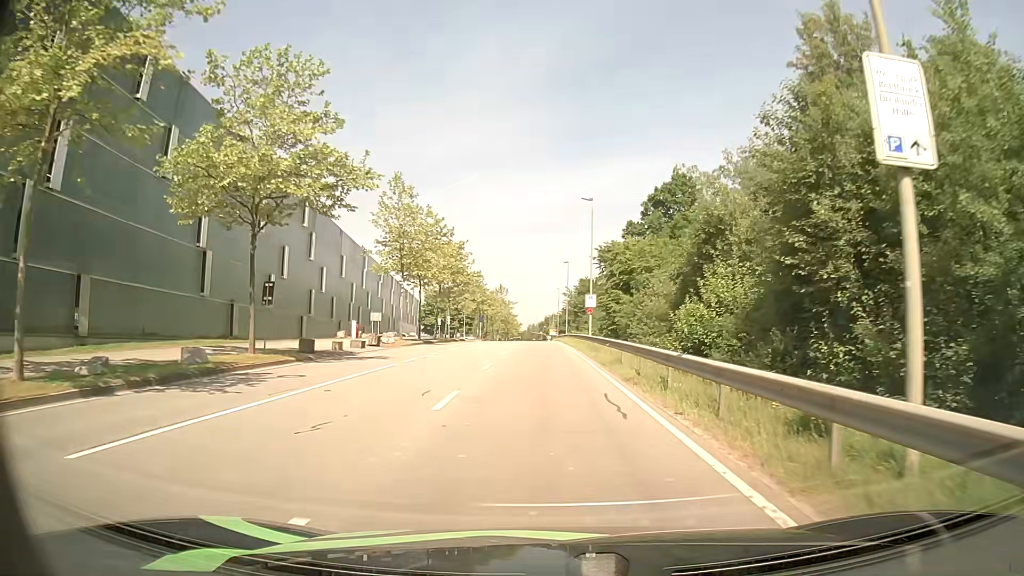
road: secondary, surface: asphalt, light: Day
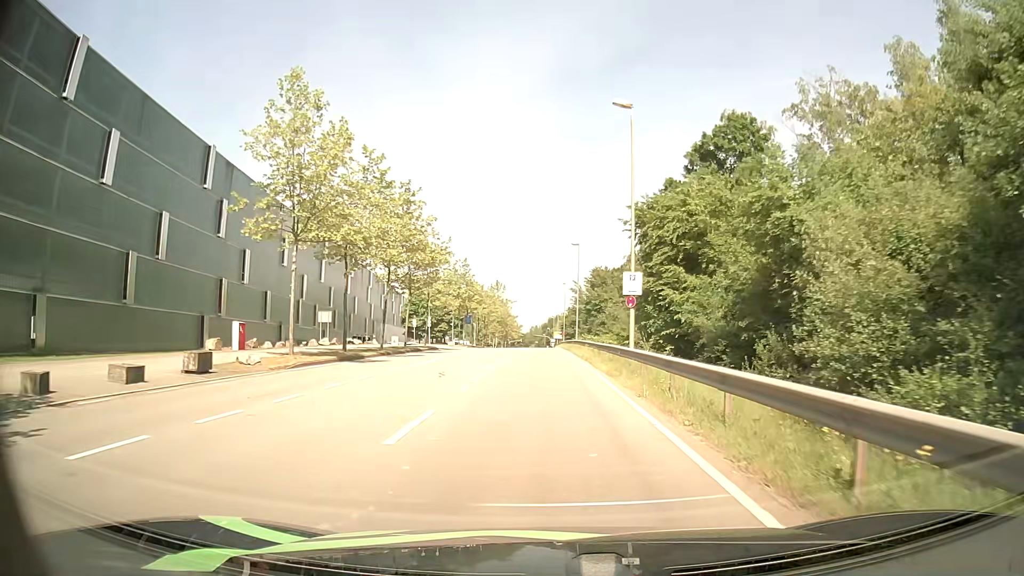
(-0.1, +20.8) m; 0°
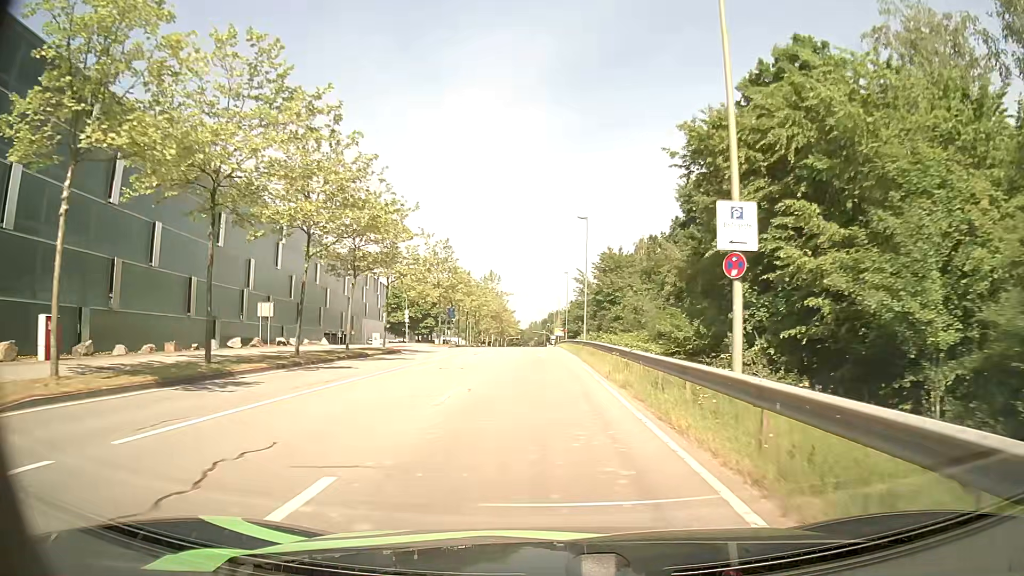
(0.0, +14.0) m; 0°
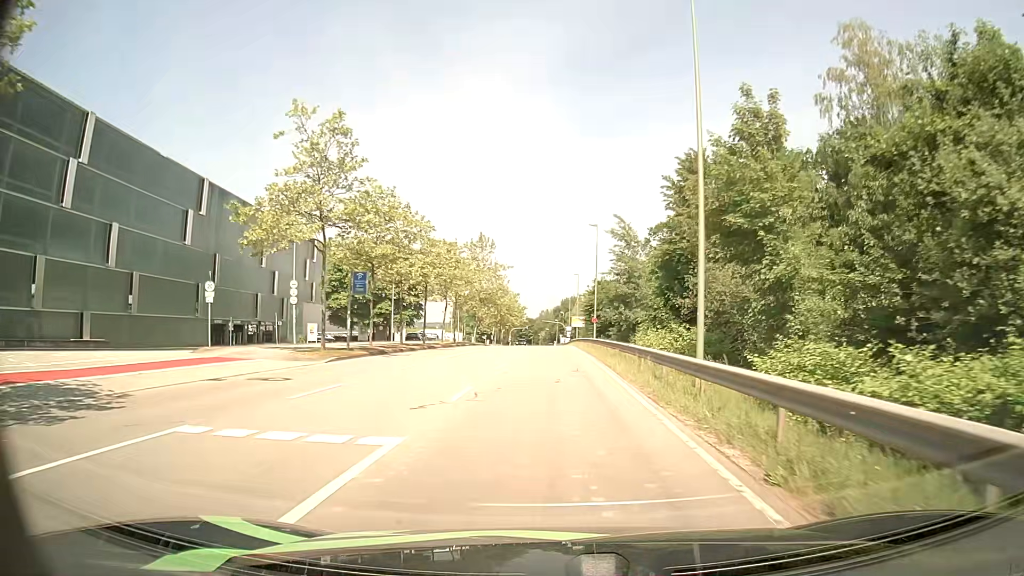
(-0.2, +36.1) m; -1°
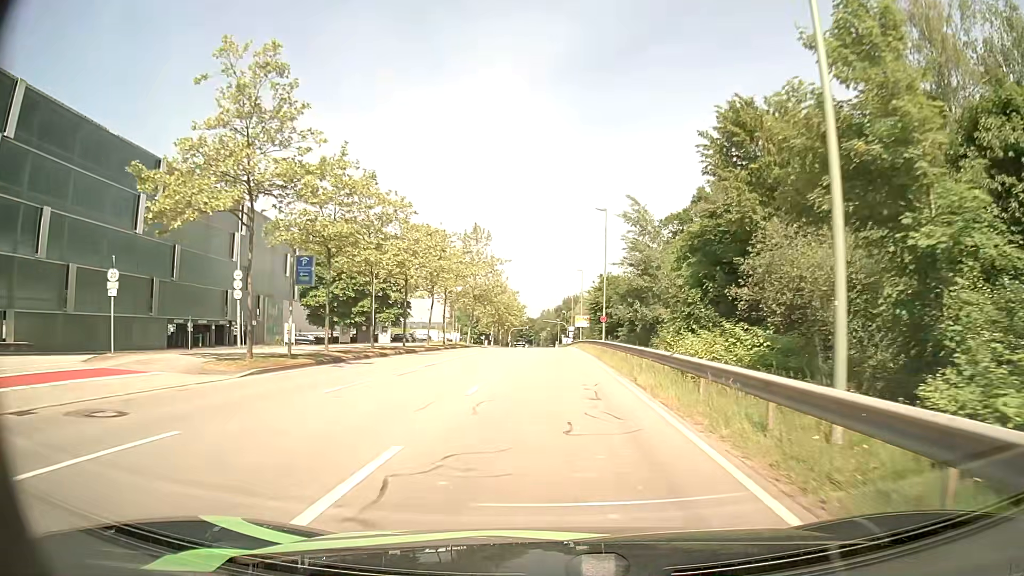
(0.0, +7.5) m; 0°
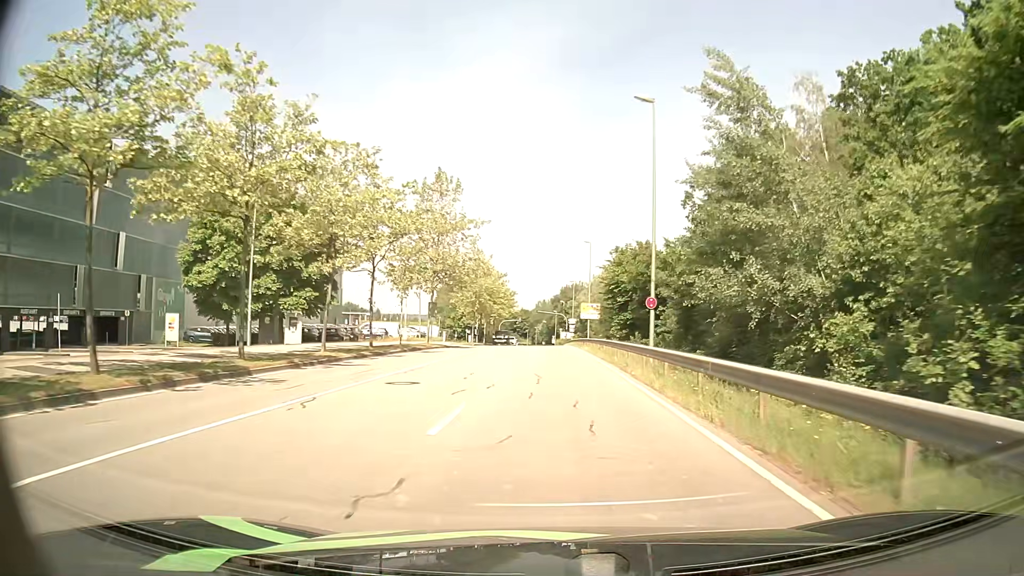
(-0.1, +23.2) m; 0°
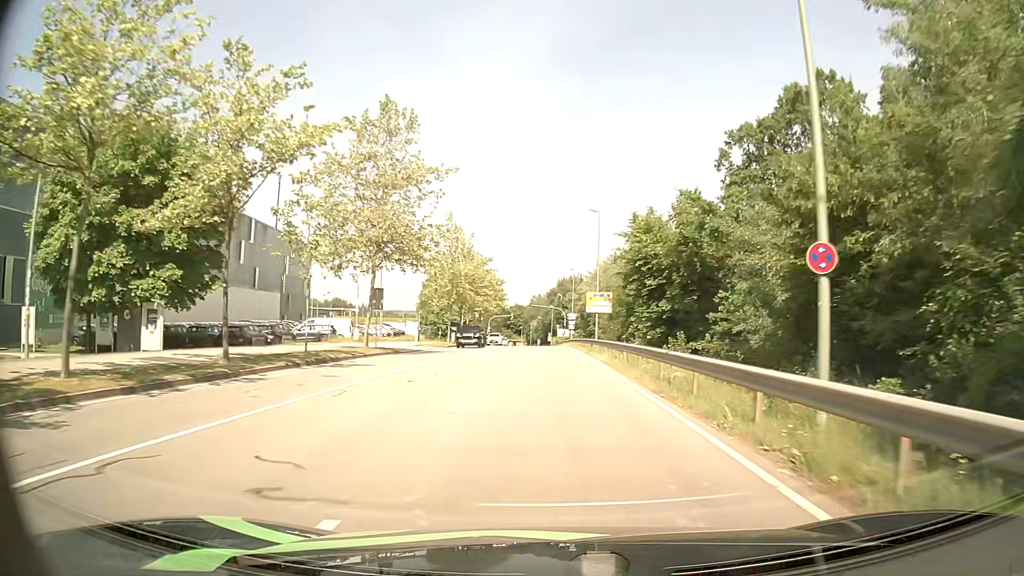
(+0.1, +16.0) m; 0°
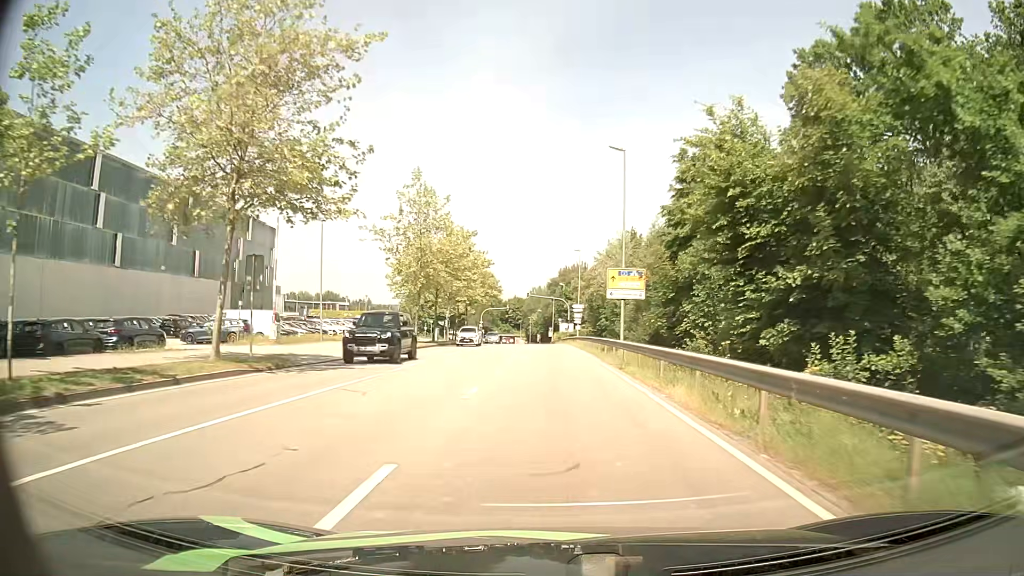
(+0.1, +16.3) m; 0°
(0, +10) (0, +20) (0, +30) (0, +40) (0, +50) (0, +60) (0, +70) (0, +80) (0, +90) (-1, +100) m
